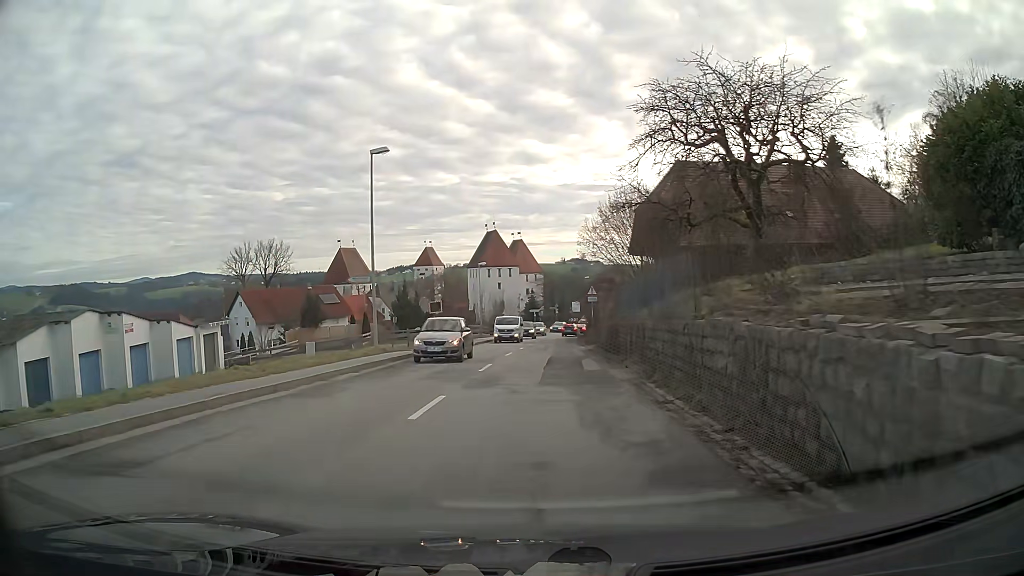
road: secondary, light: Day
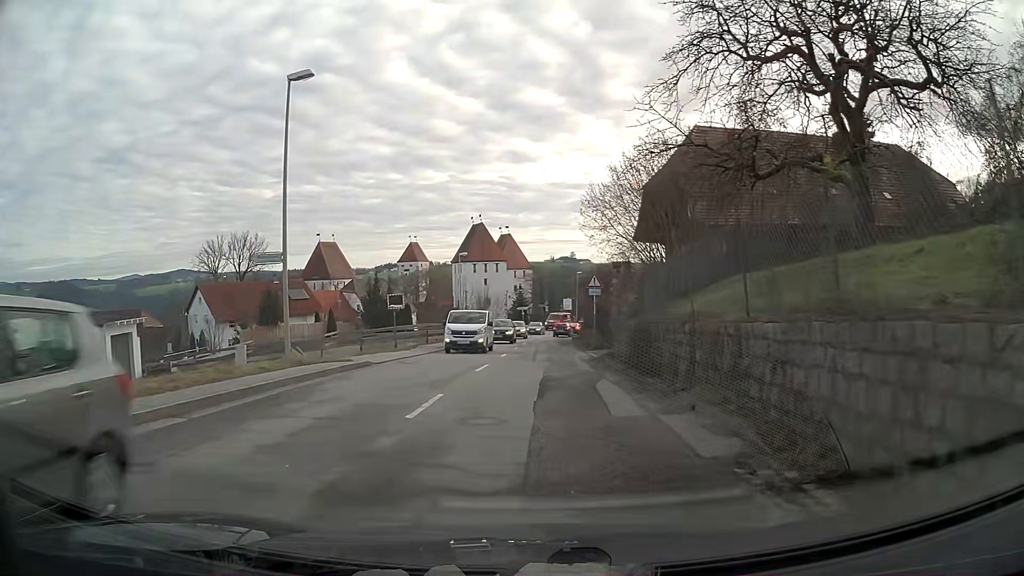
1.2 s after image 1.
(+0.1, +8.9) m; +1°
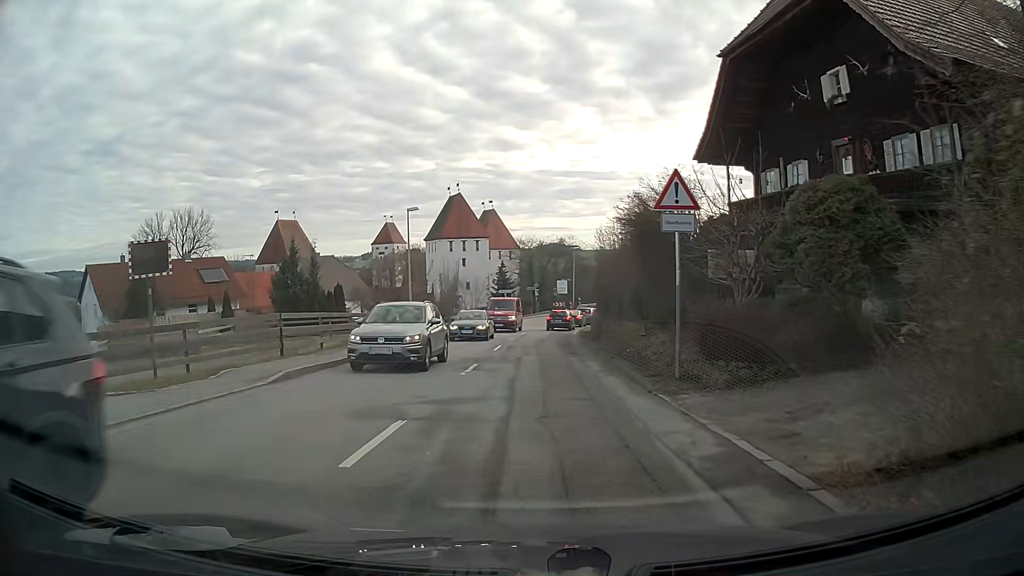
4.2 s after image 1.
(+0.3, +21.2) m; +1°
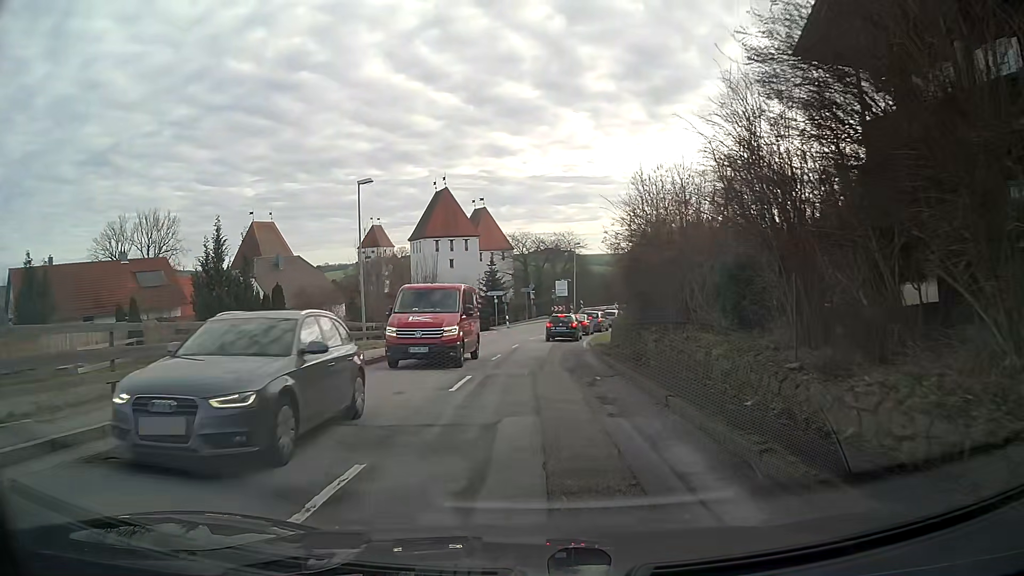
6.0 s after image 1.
(0.0, +11.4) m; 0°
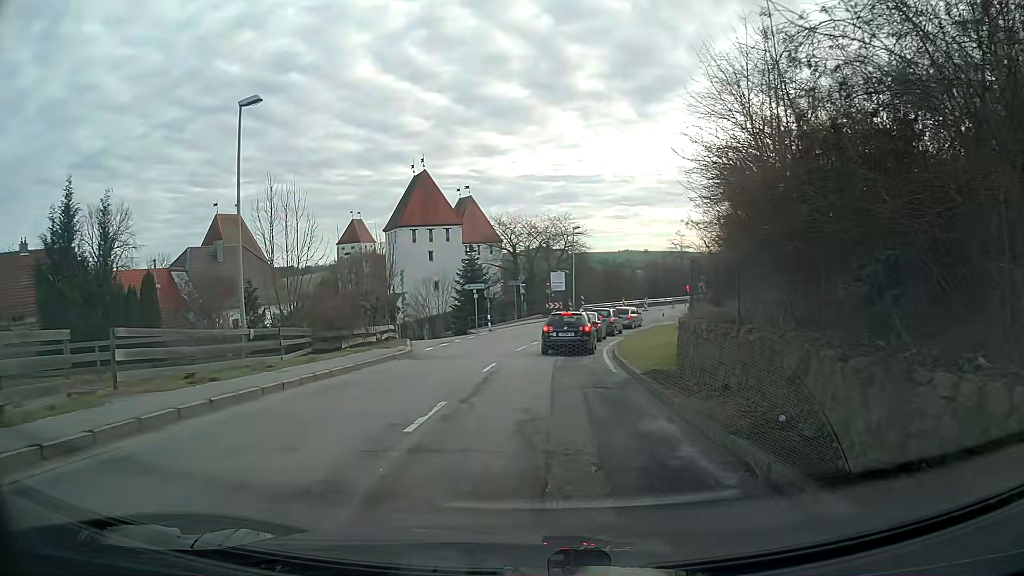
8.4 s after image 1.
(+0.1, +13.2) m; +1°
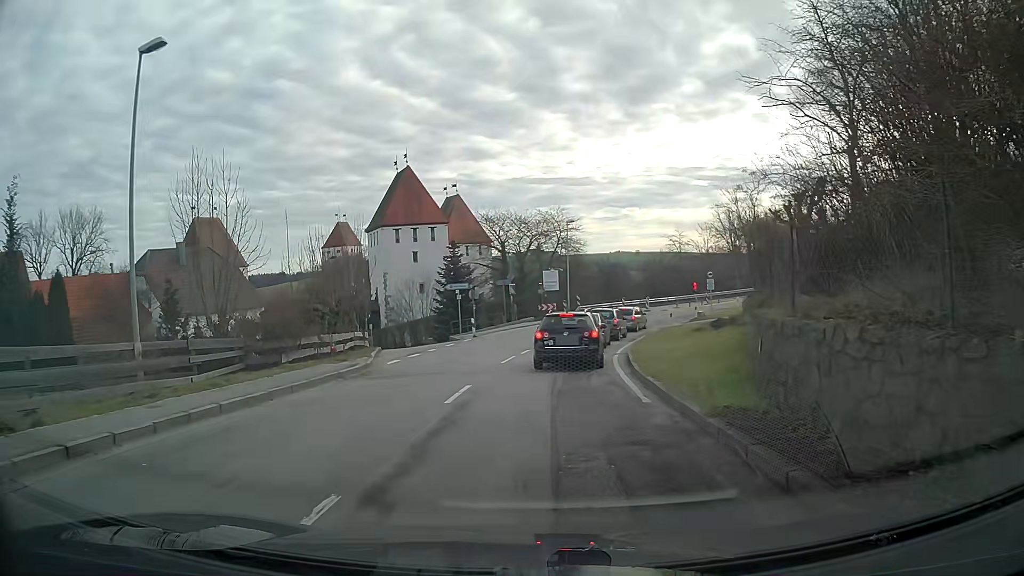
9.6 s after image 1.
(0.0, +5.5) m; 0°
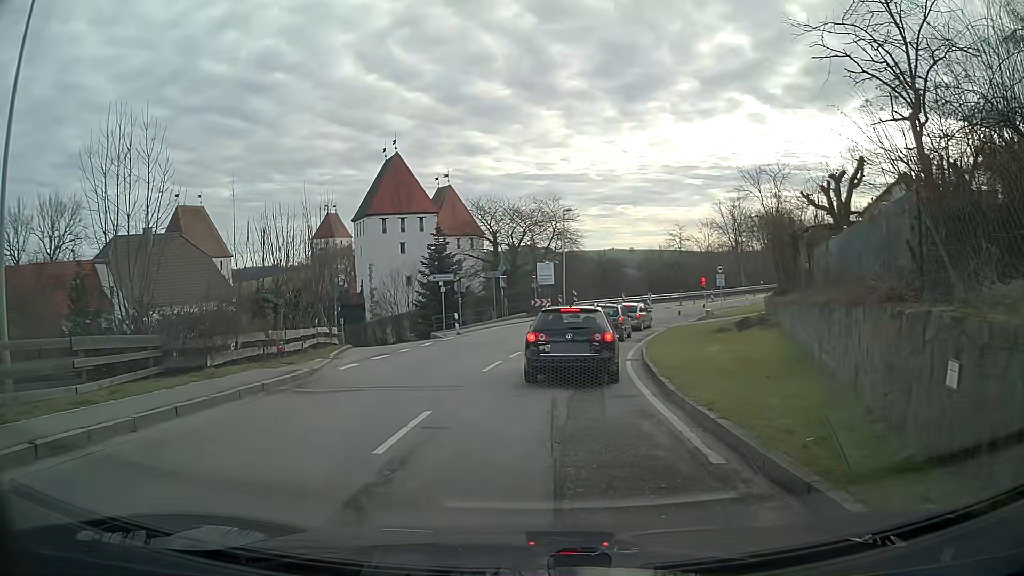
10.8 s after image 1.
(0.0, +4.4) m; +1°
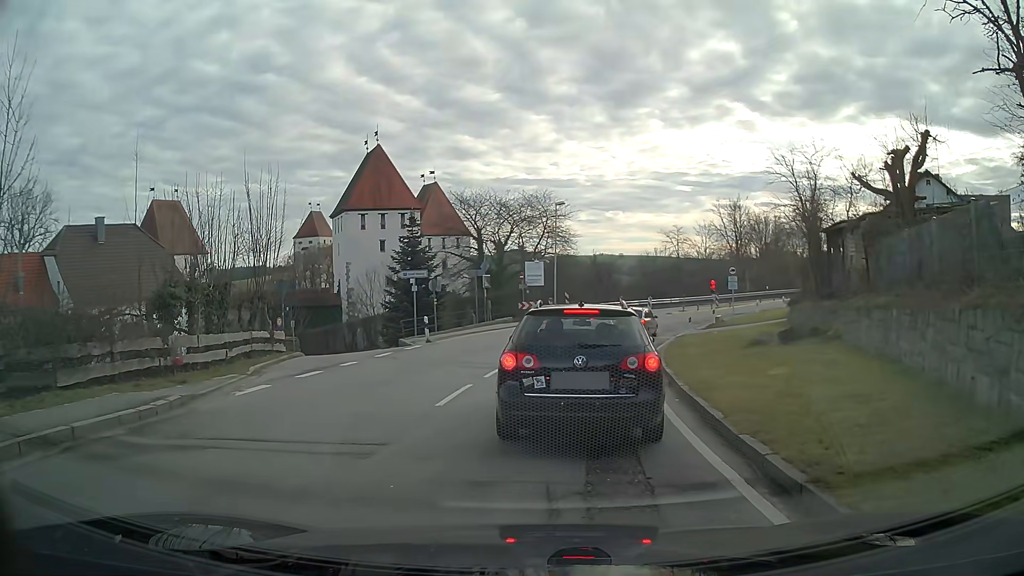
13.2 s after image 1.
(0.0, +5.3) m; 0°
(0, +10) (+2, +20) (+4, +30) (+8, +39) (+13, +47) (+20, +55) (+27, +61) (+35, +68) (+43, +73) (+52, +79) m
